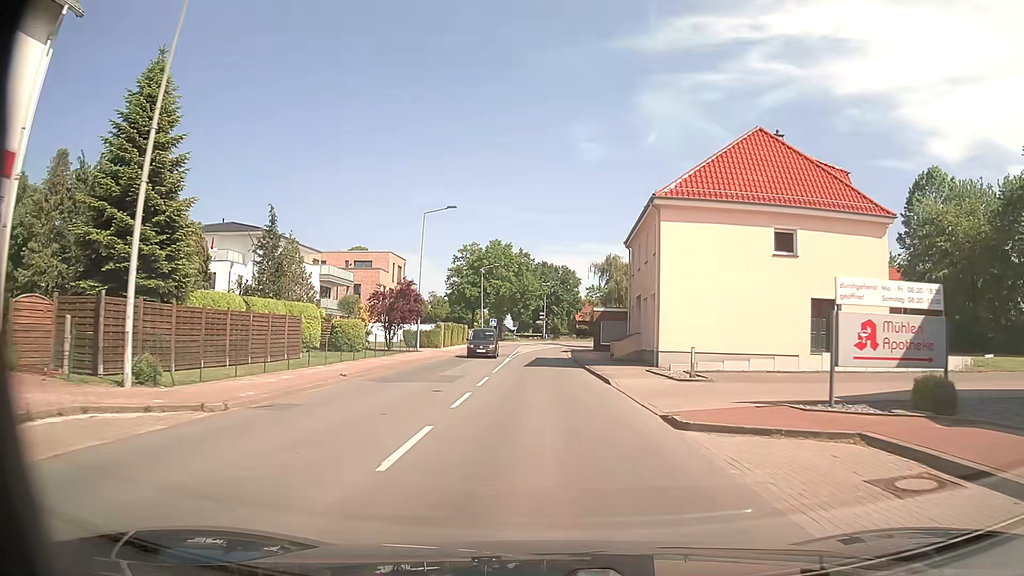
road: secondary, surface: asphalt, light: Day
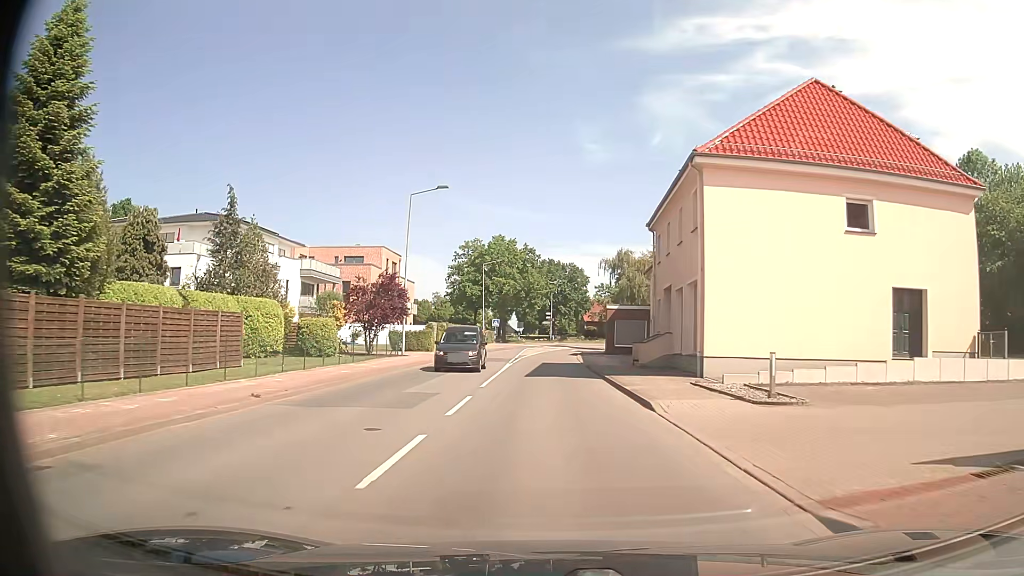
(0.0, +6.9) m; -1°
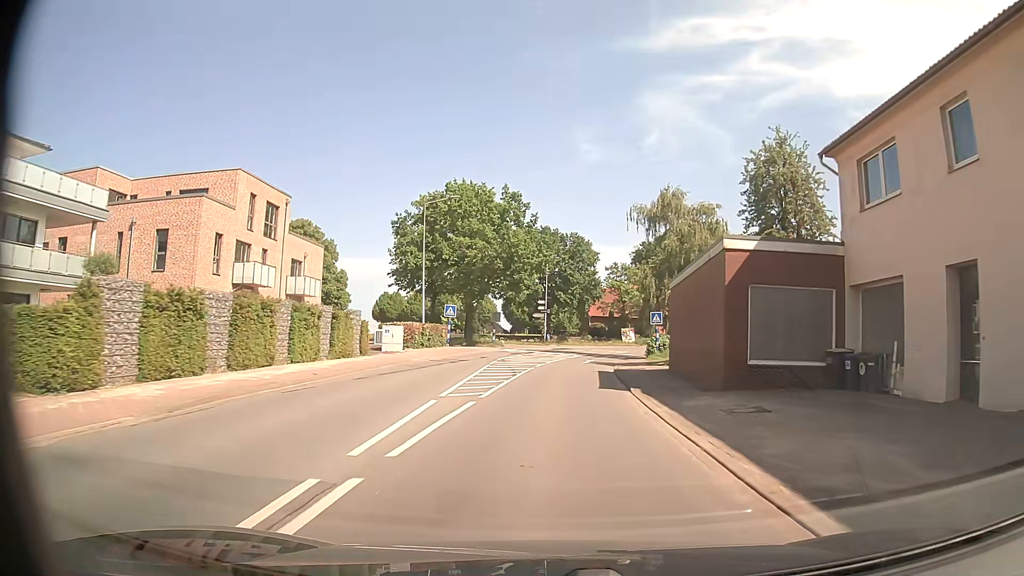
(+0.2, +36.6) m; +1°
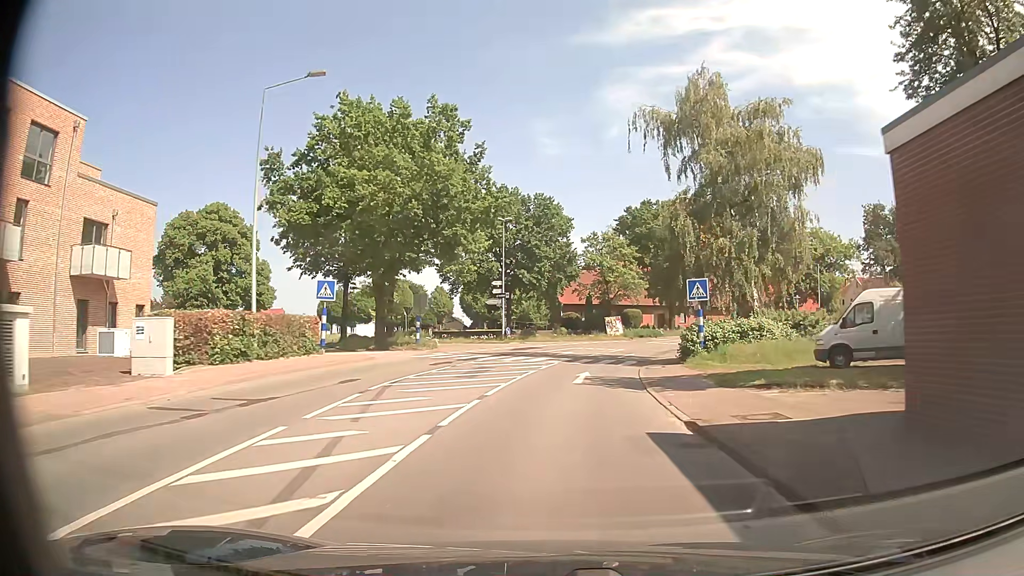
(+0.4, +22.0) m; +3°
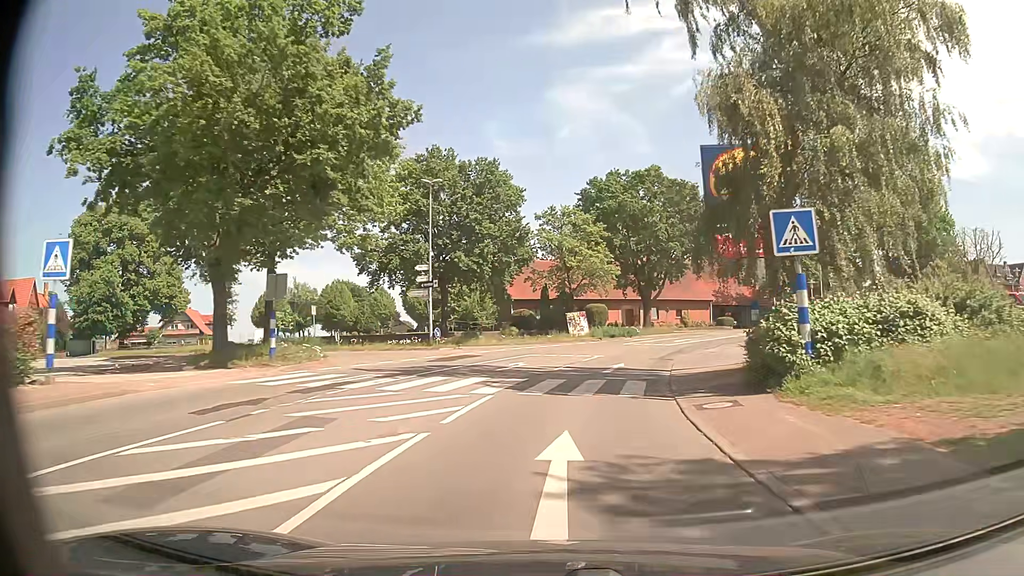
(+0.4, +14.7) m; +4°
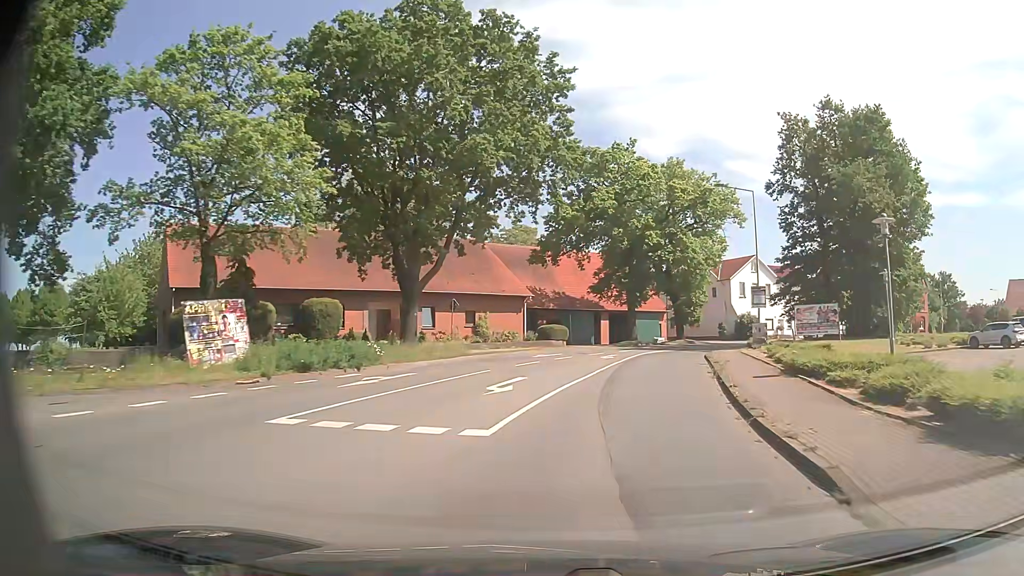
(+5.3, +35.7) m; +19°
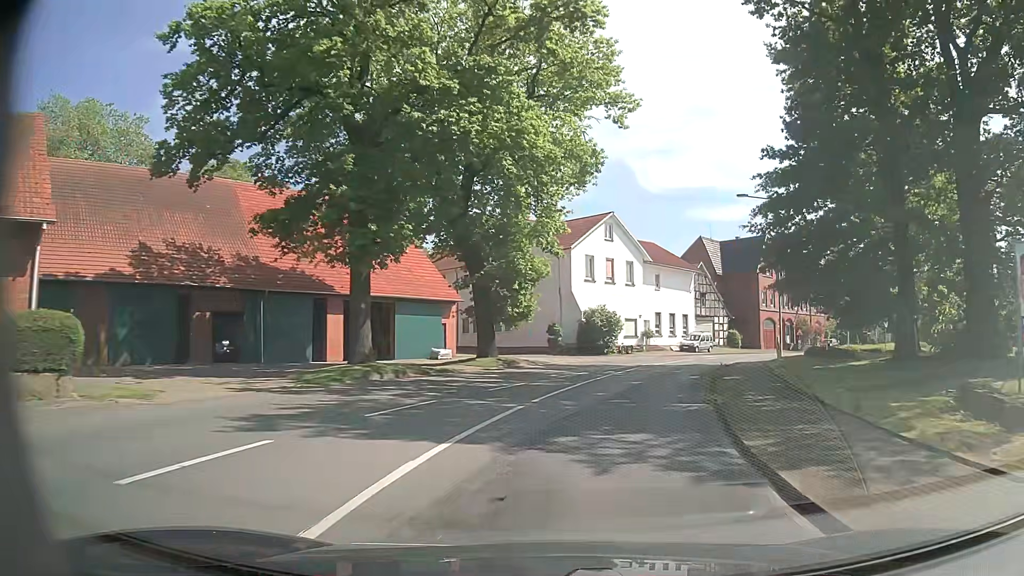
(+5.9, +36.2) m; +17°
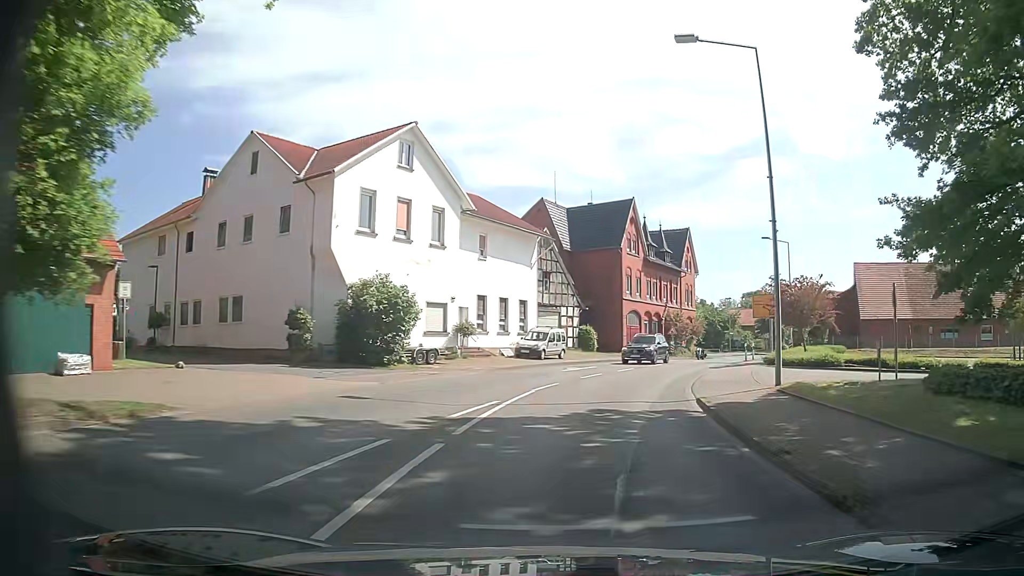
(+2.8, +21.9) m; +15°
(0, +10) (+2, +20) (+5, +29) (+9, +39) (+13, +48) (+17, +57) (+21, +66) (+25, +75) (+27, +85) (+28, +95) m
